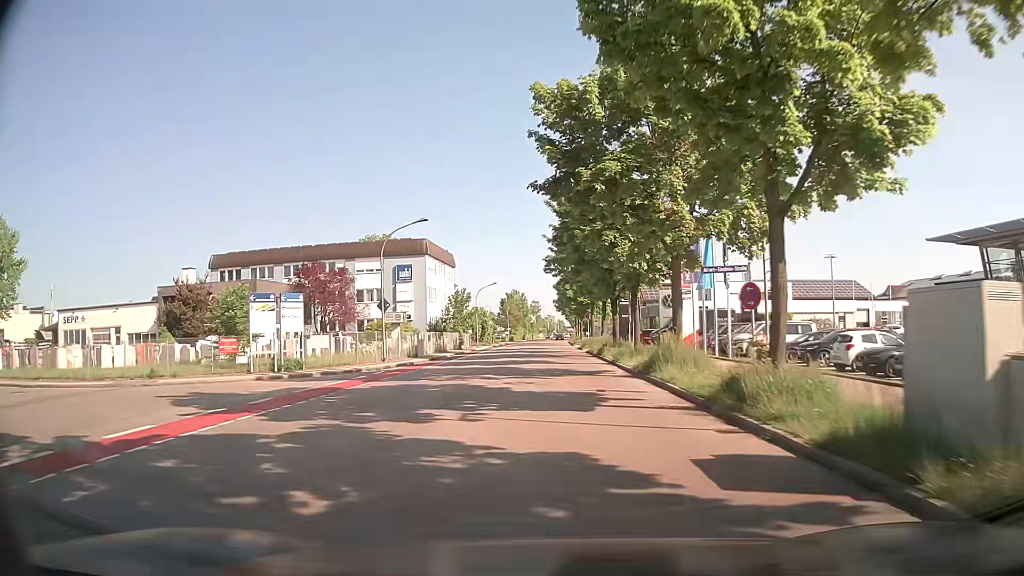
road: tertiary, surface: asphalt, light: Day
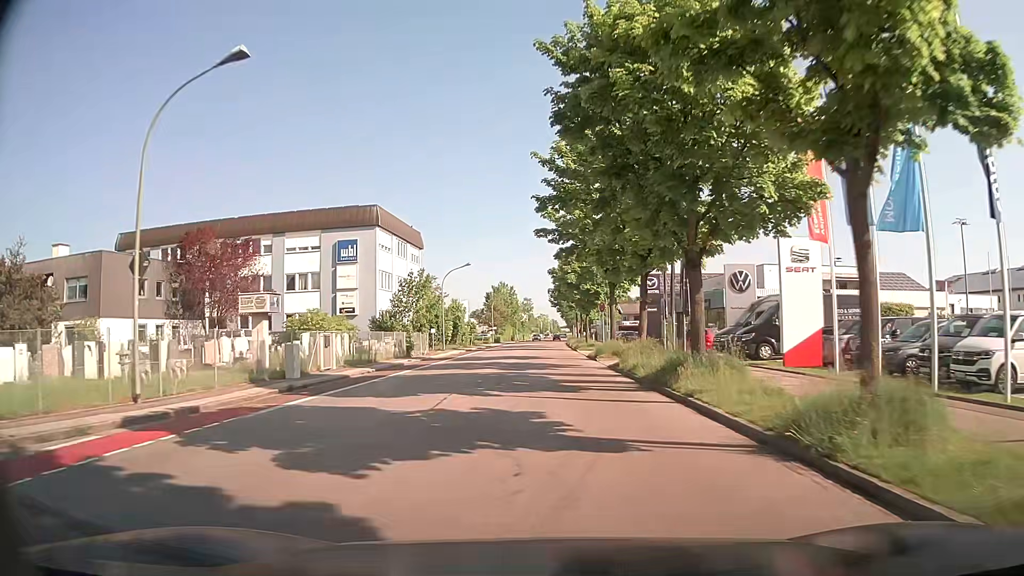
(+0.3, +21.8) m; +1°
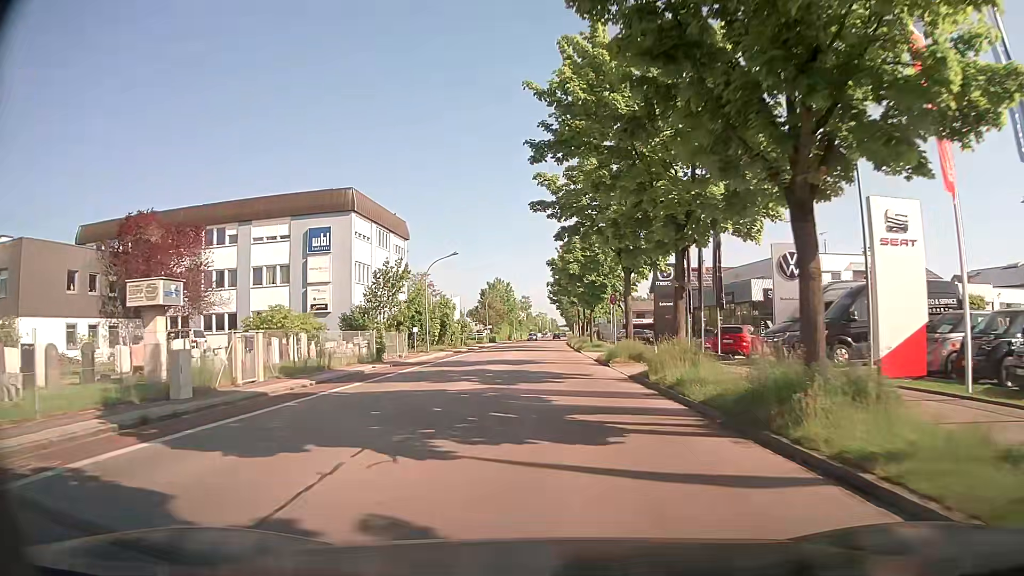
(0.0, +7.4) m; 0°
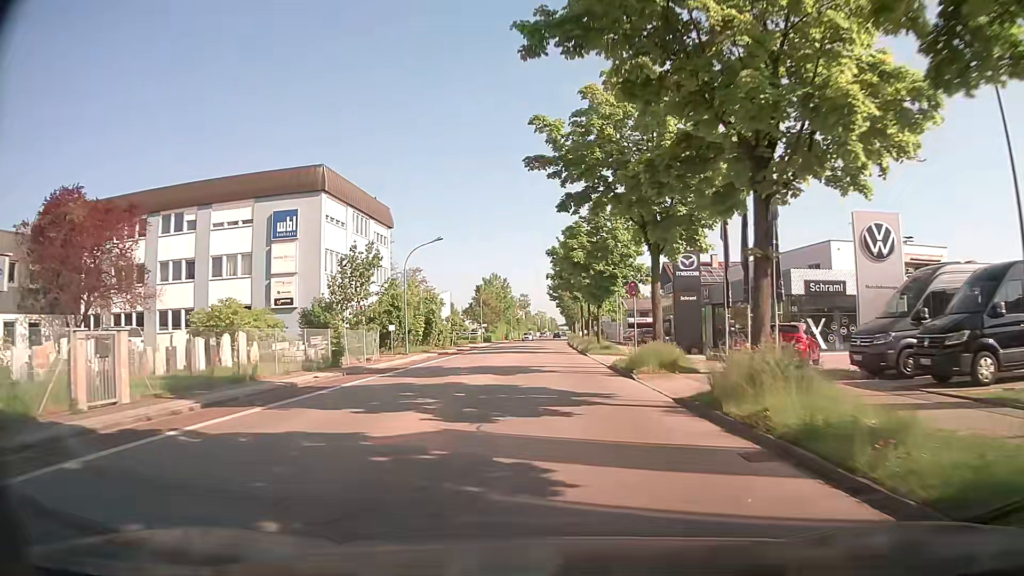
(0.0, +7.4) m; -1°
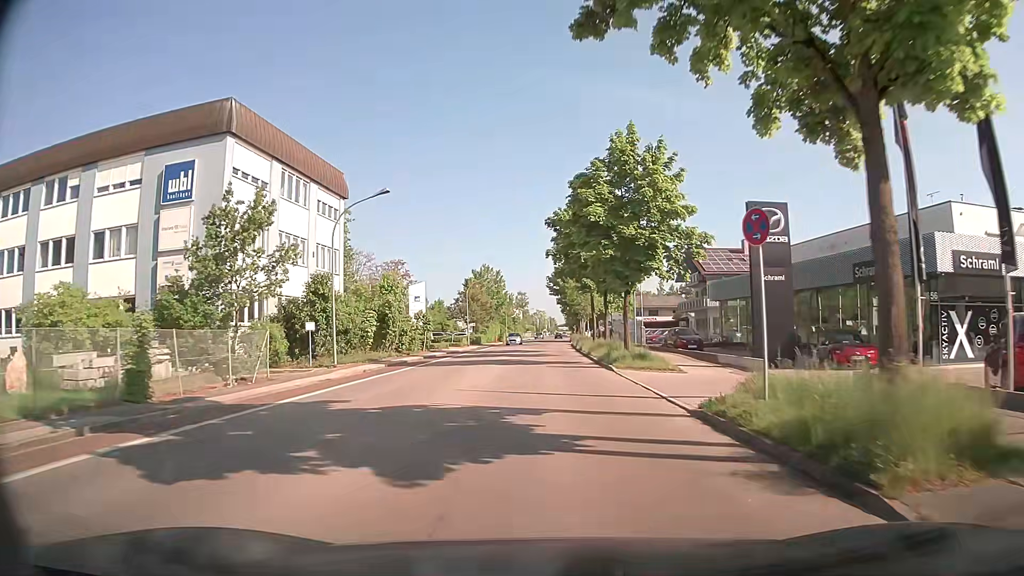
(+0.1, +14.9) m; 0°
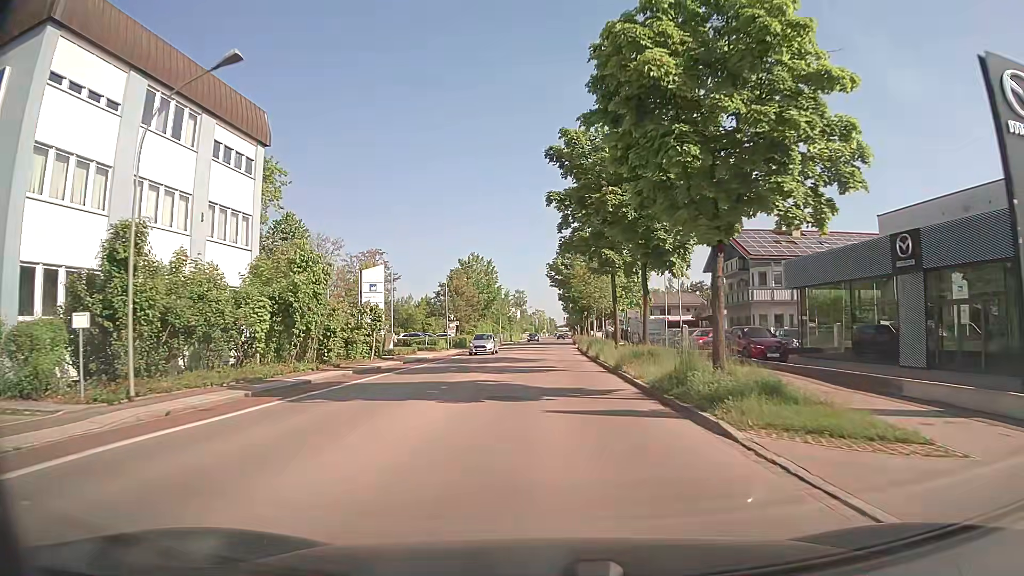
(+0.1, +15.1) m; 0°
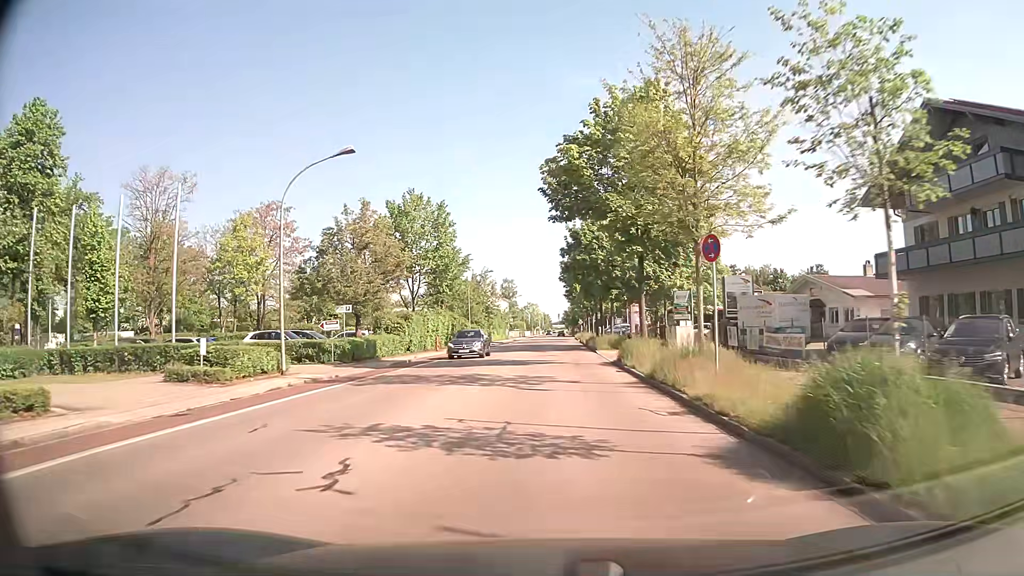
(+0.1, +36.1) m; +1°
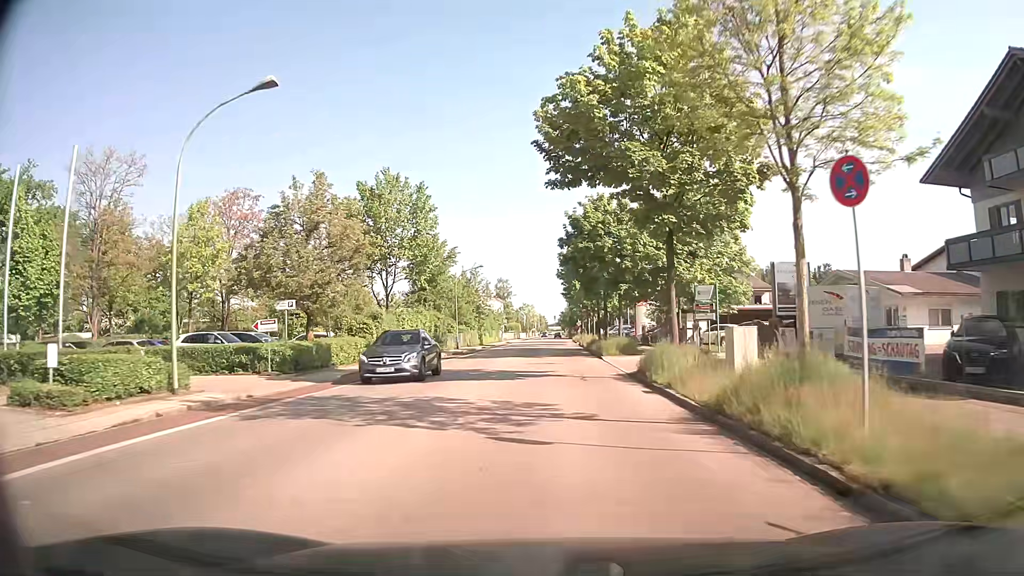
(0.0, +6.8) m; 0°
(0, +10) (0, +20) (0, +30) (+1, +40) (+1, +50) (+1, +60) (+1, +70) (+1, +80) (+2, +90) (+2, +100) m
